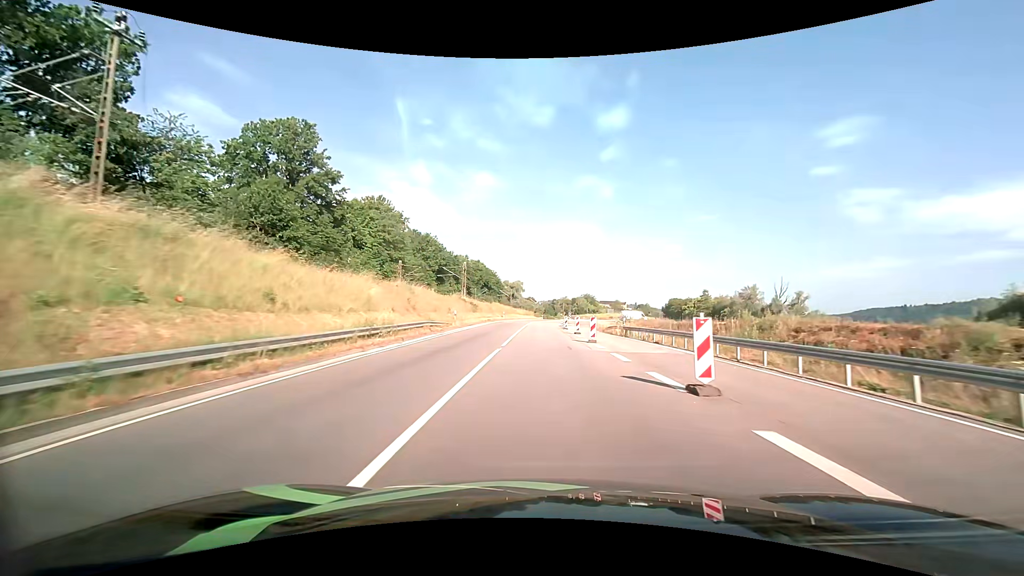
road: primary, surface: asphalt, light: Day
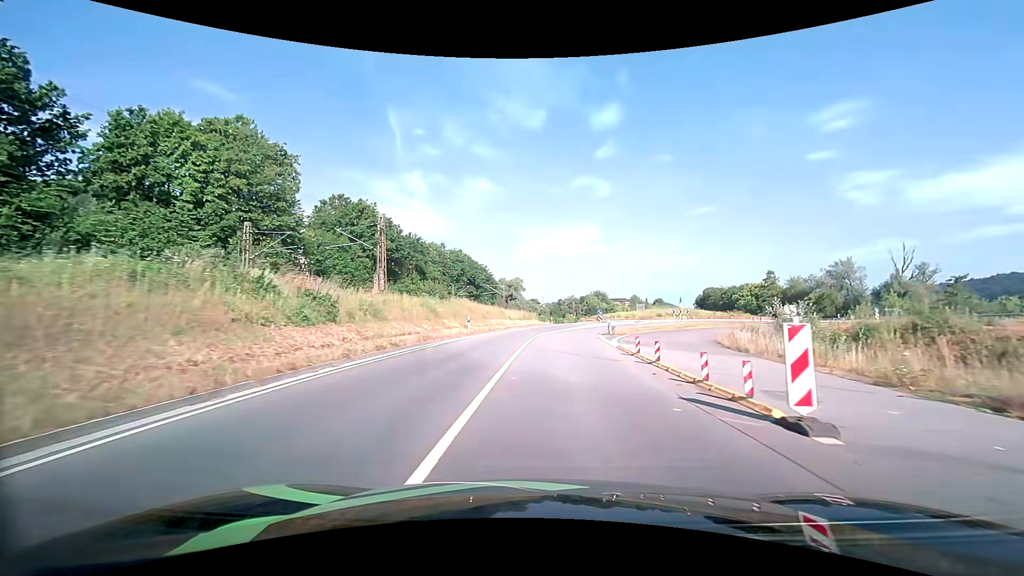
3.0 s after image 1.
(-0.3, +44.7) m; -1°
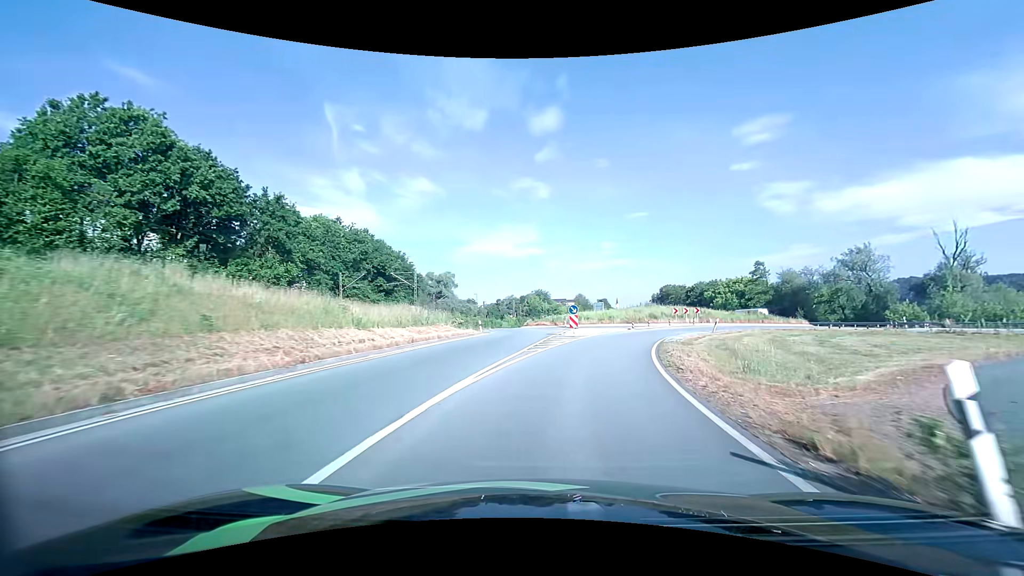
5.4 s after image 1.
(+1.2, +31.5) m; +6°
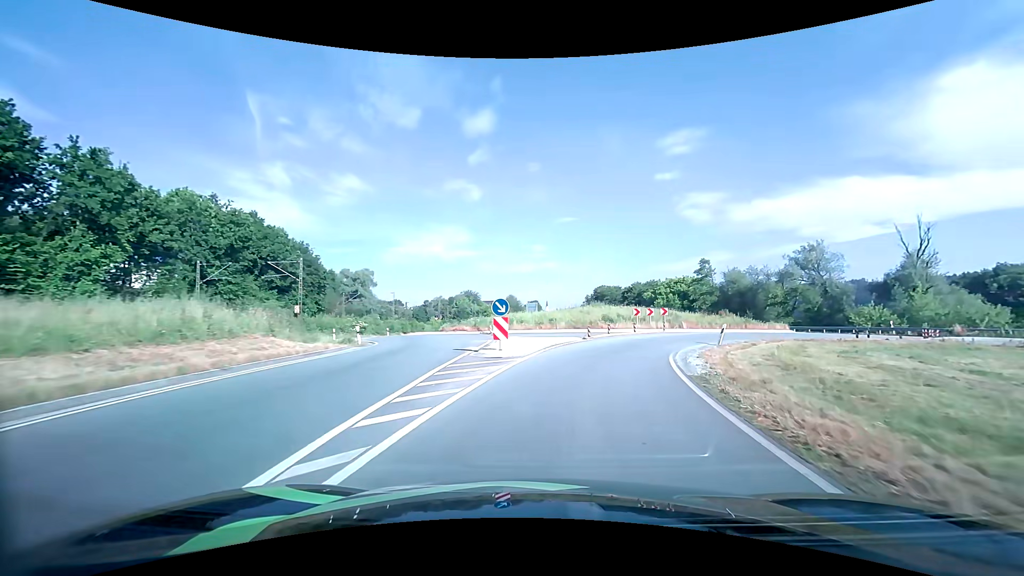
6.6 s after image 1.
(+0.9, +13.8) m; +8°
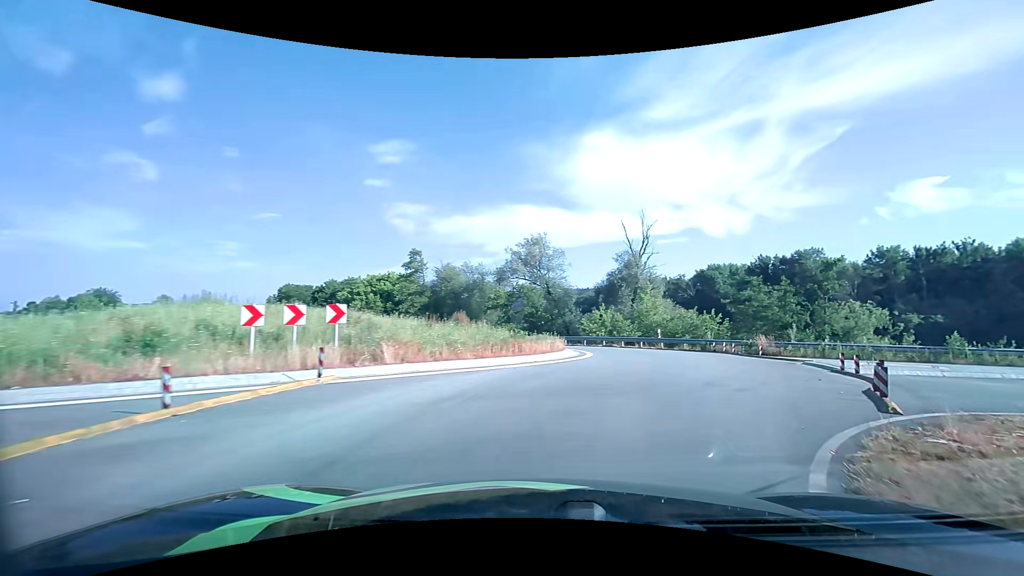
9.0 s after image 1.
(+5.6, +23.9) m; +32°
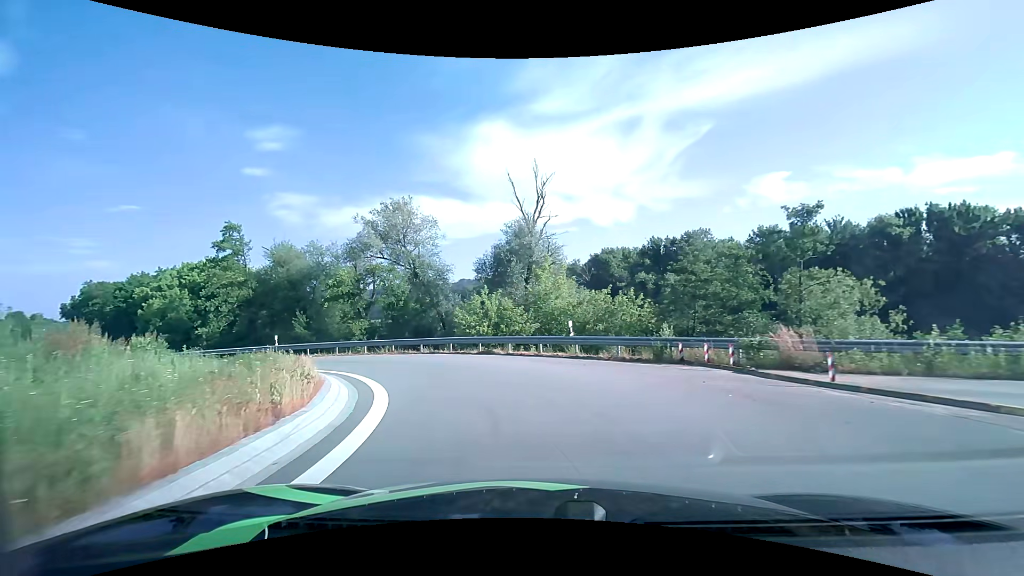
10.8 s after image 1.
(+3.3, +15.9) m; +15°
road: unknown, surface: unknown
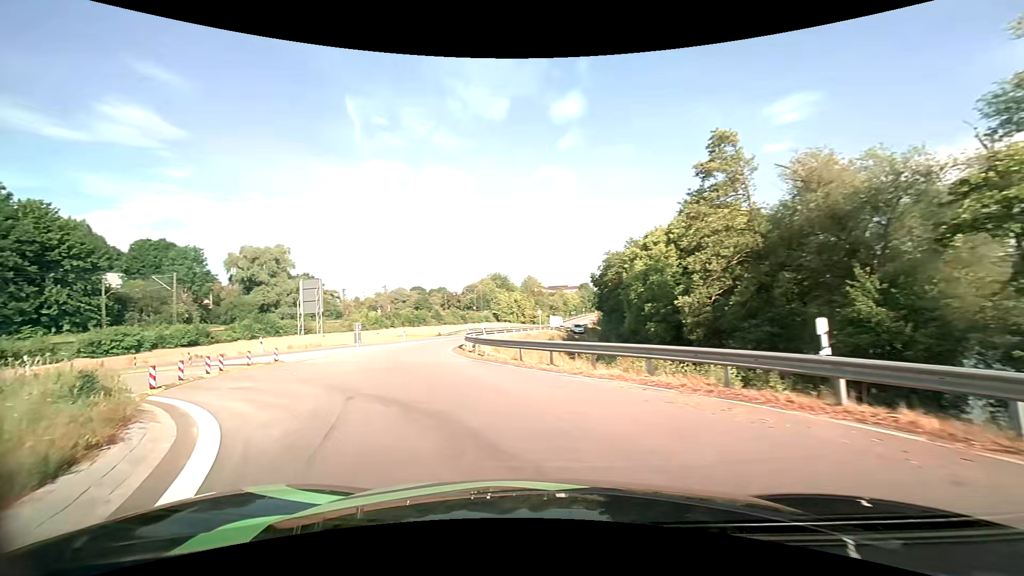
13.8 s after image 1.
(-10.0, +21.9) m; -55°
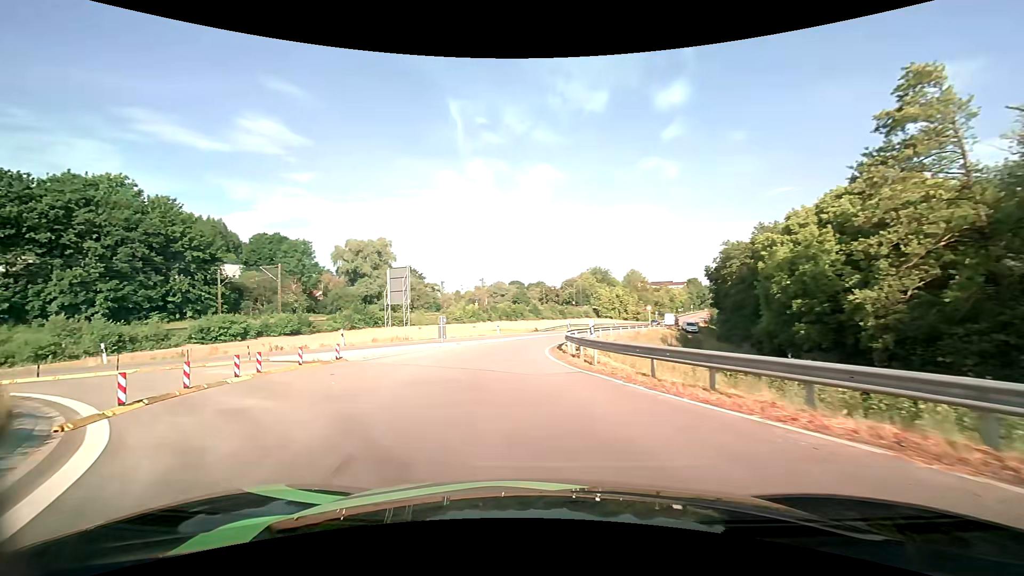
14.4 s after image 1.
(-0.6, +5.2) m; -12°
